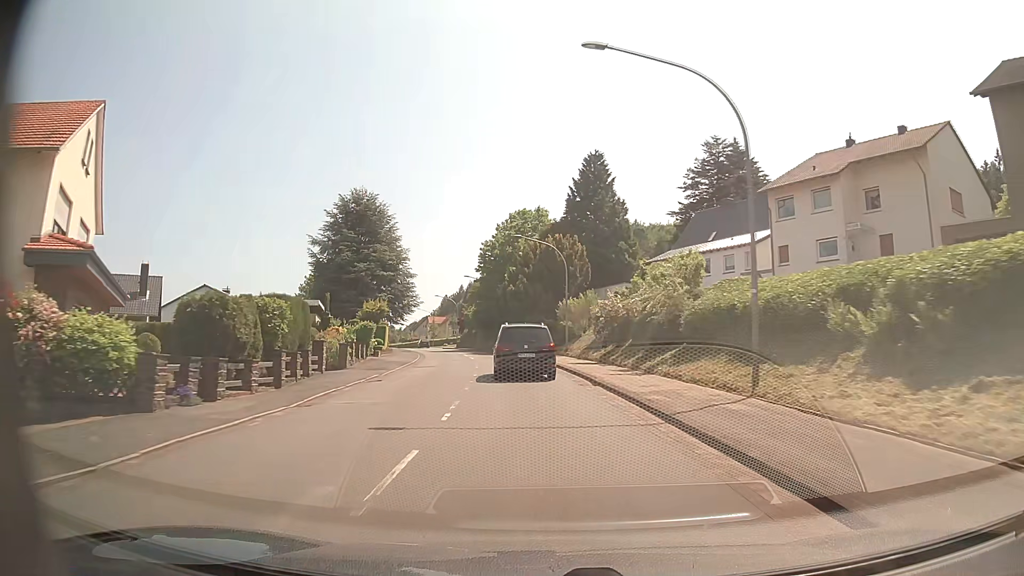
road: secondary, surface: asphalt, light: Day
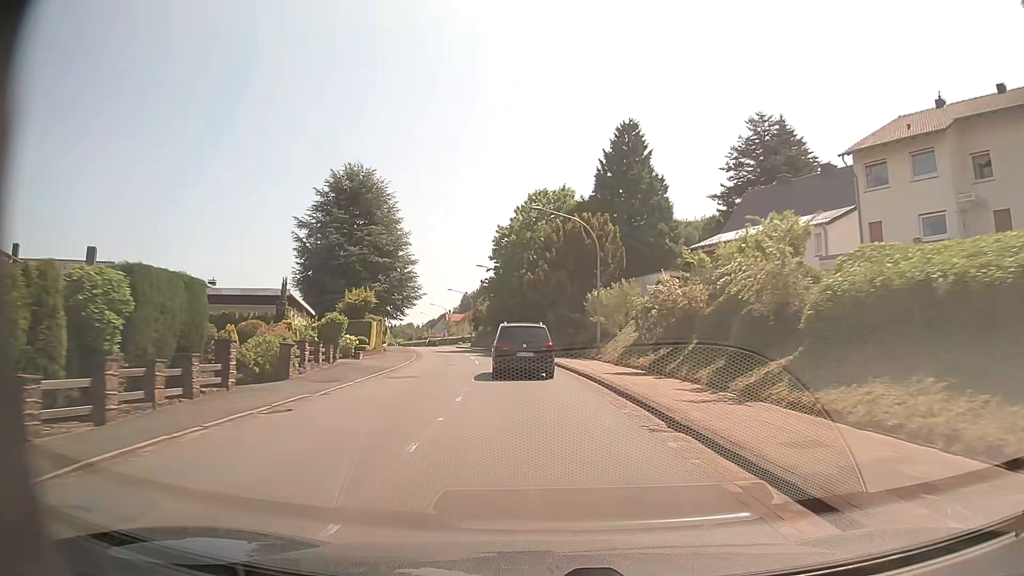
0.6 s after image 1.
(-0.2, +9.3) m; -2°
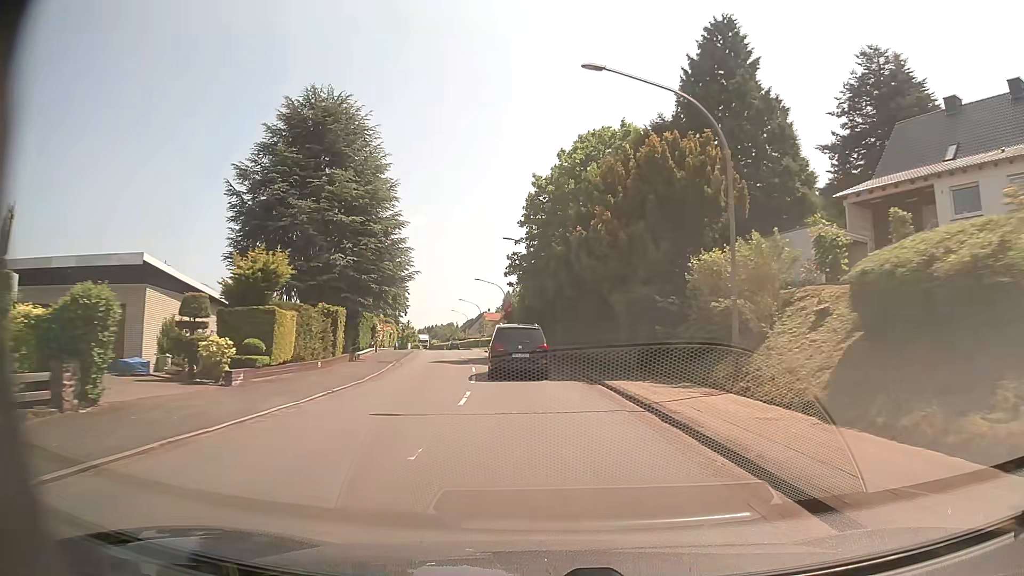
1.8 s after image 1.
(-0.6, +18.6) m; -4°
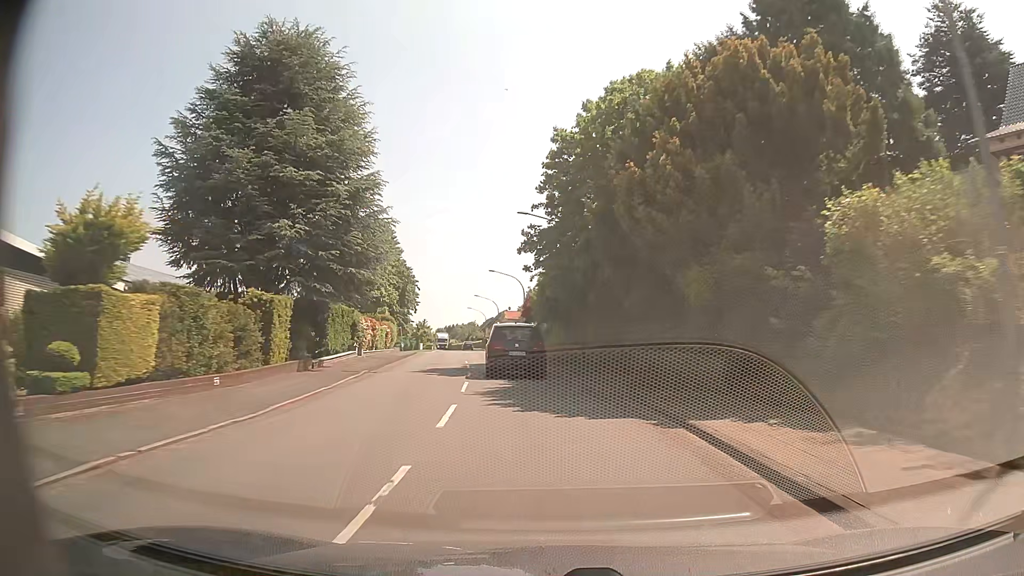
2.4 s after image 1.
(-0.2, +9.3) m; -2°
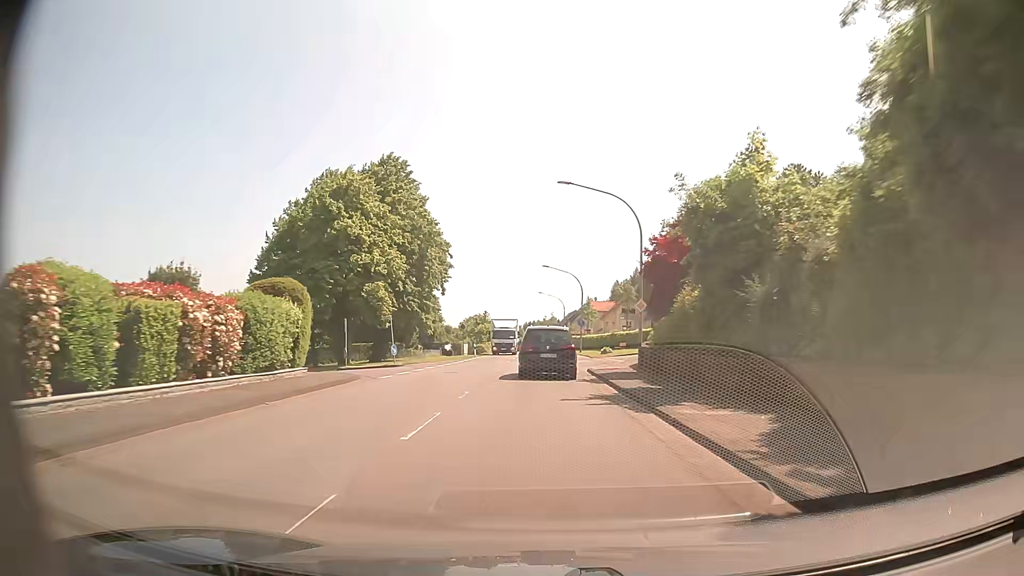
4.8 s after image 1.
(-2.4, +37.2) m; -6°
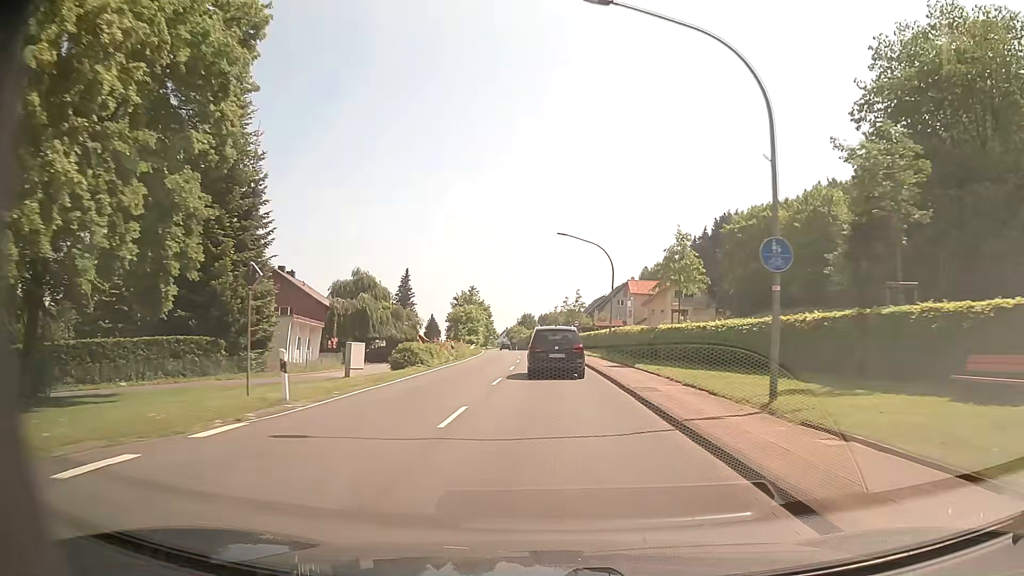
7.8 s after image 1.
(-1.0, +46.6) m; -1°
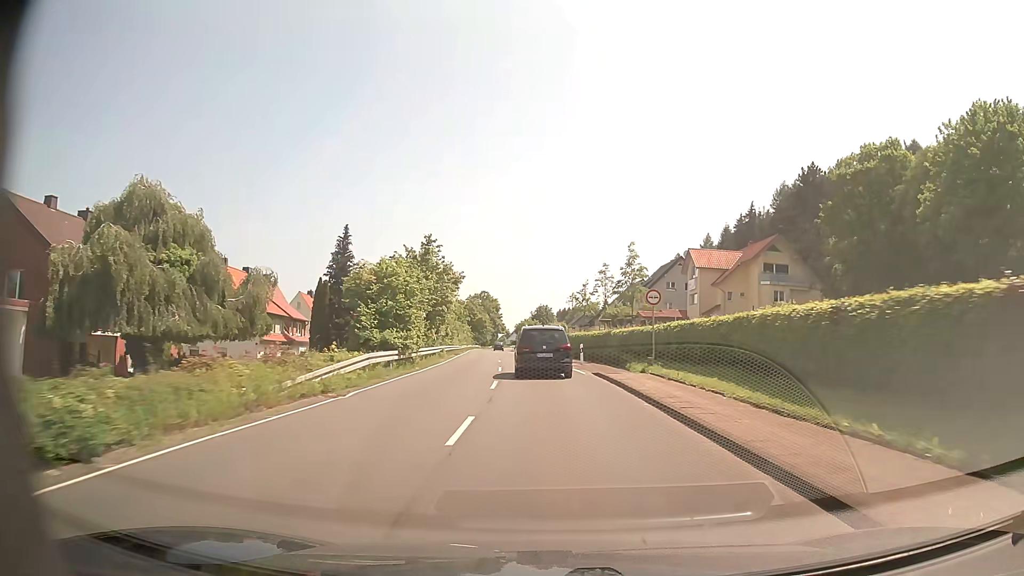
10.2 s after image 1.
(-0.7, +38.0) m; -2°
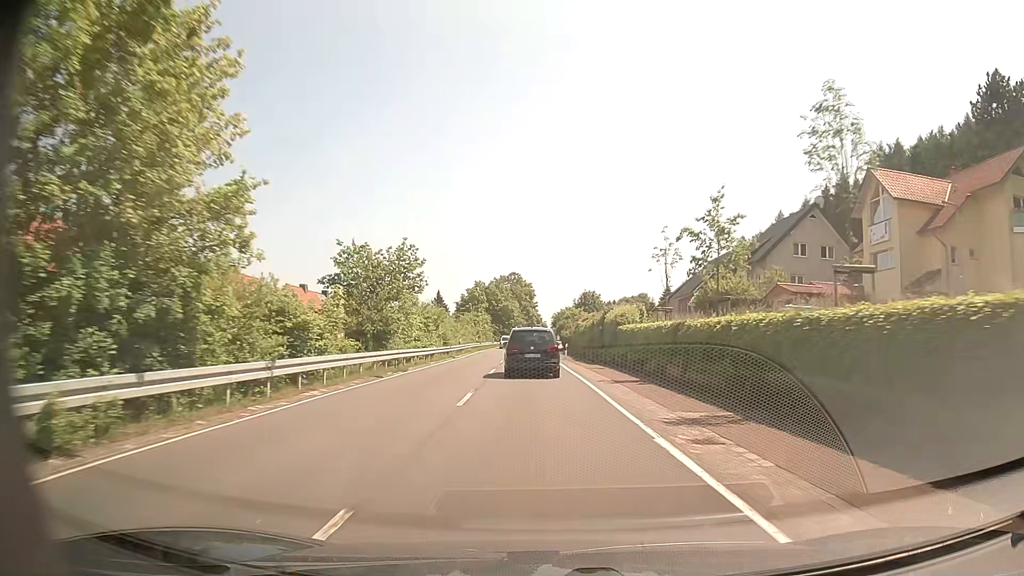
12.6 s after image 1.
(-1.0, +37.4) m; -3°
(0, +10) (0, +20) (-1, +30) (-1, +40) (-1, +50) (-2, +60) (-2, +70) (-2, +80) (-2, +90) (-2, +100) m
